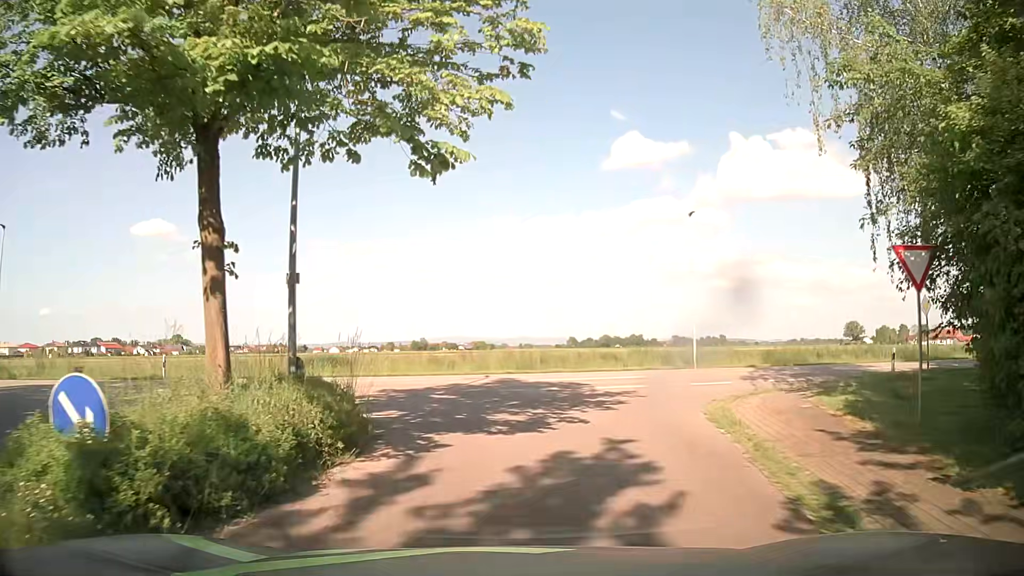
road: residential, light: Day
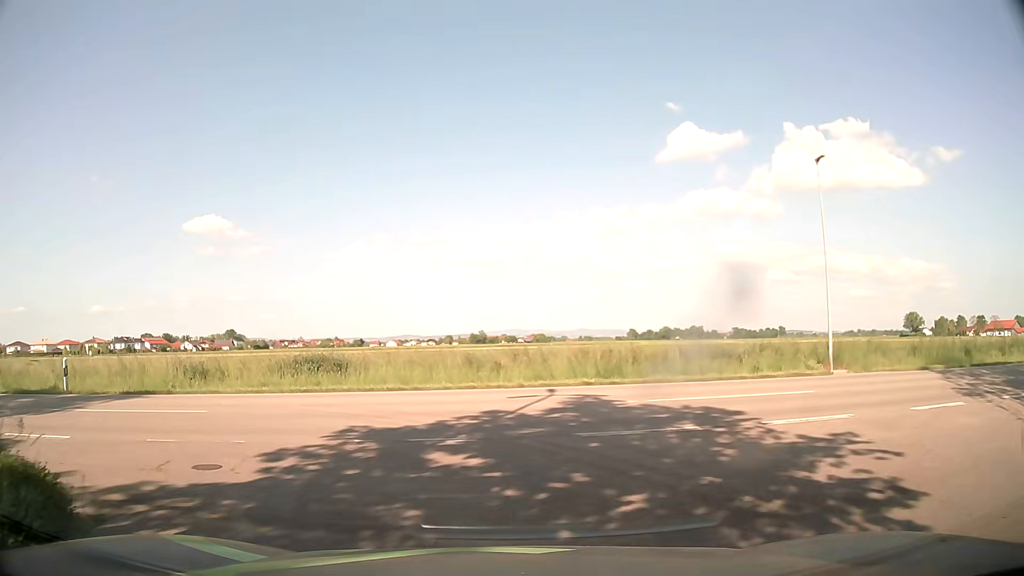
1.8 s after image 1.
(-0.1, +9.6) m; -4°
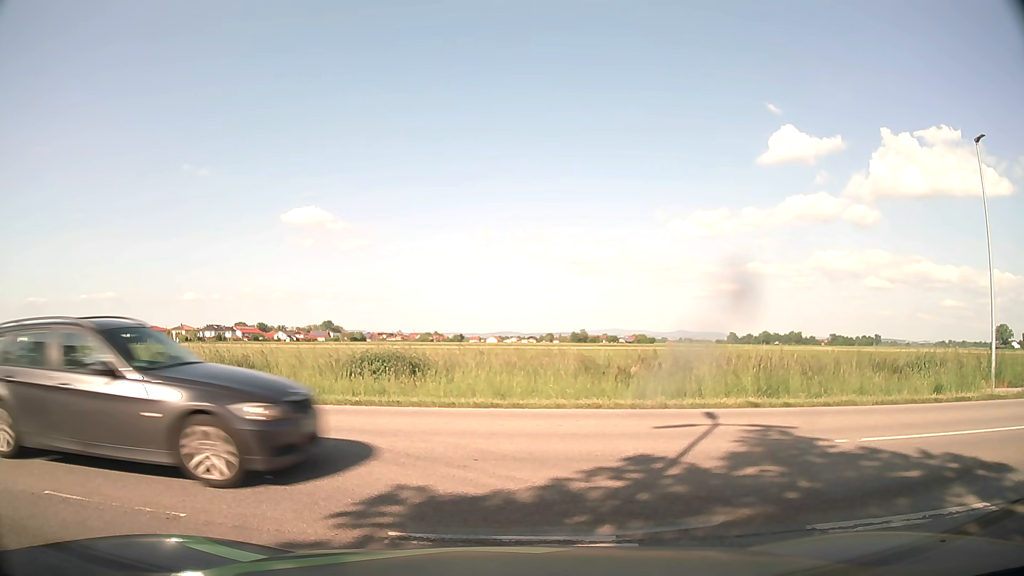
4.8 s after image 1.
(-0.4, +4.2) m; -10°
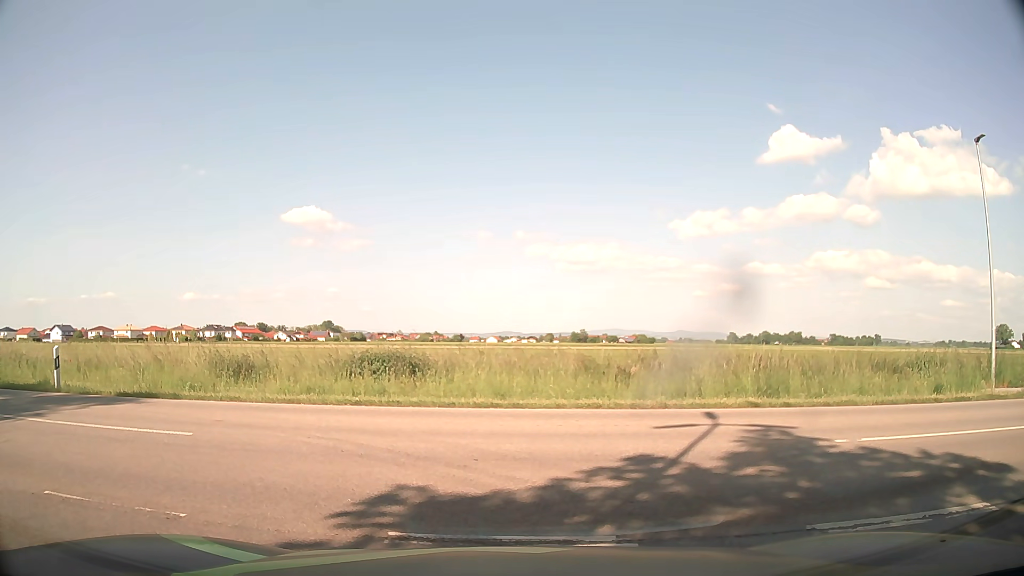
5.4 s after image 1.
(0.0, 0.0) m; 0°
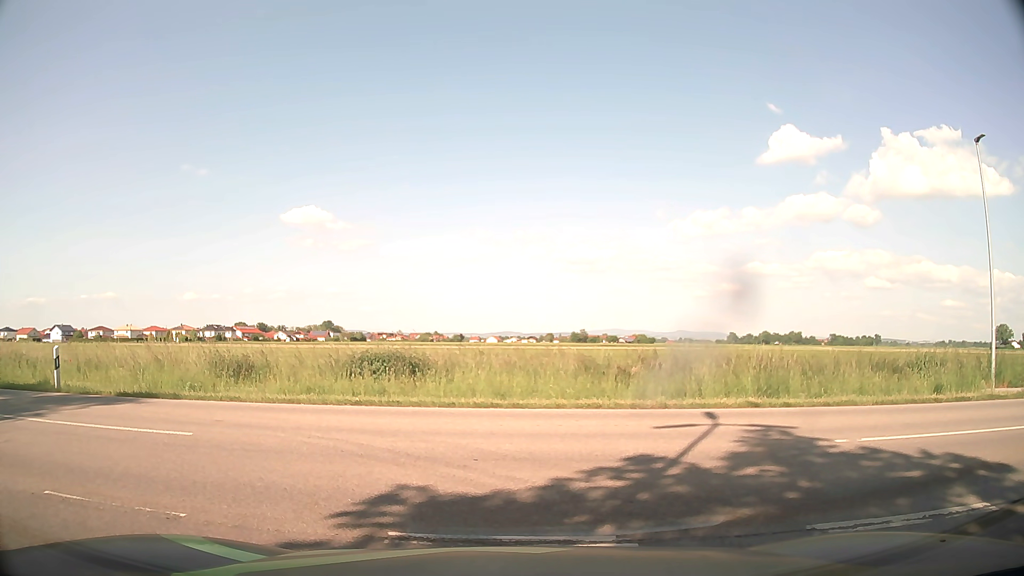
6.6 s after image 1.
(0.0, 0.0) m; 0°
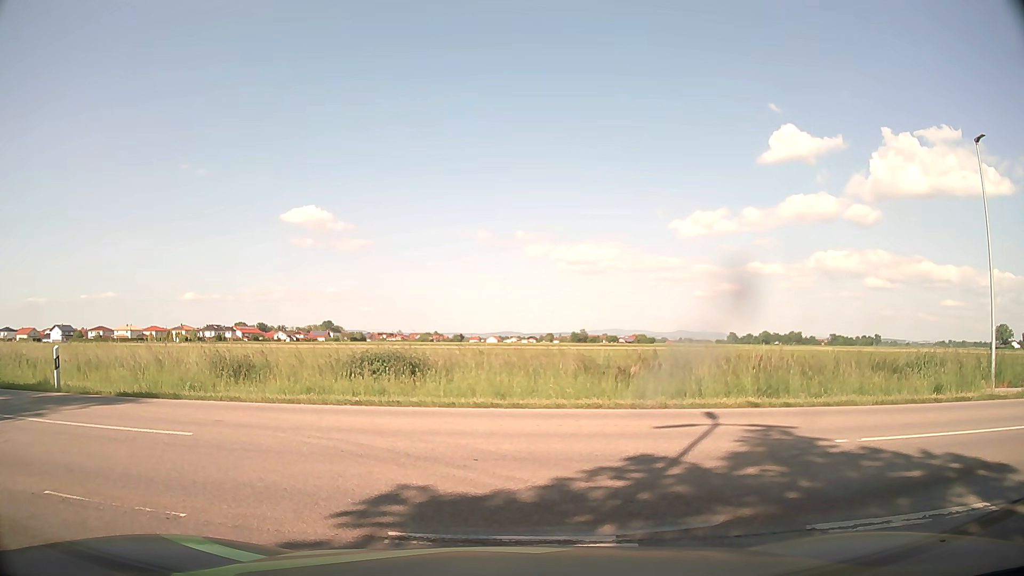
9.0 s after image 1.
(0.0, 0.0) m; 0°
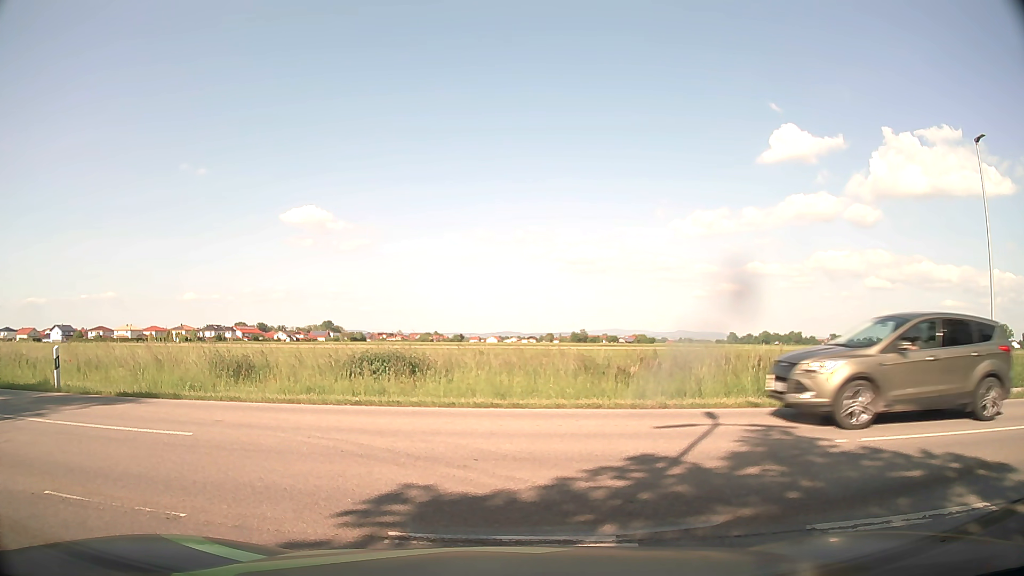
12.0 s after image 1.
(0.0, 0.0) m; 0°
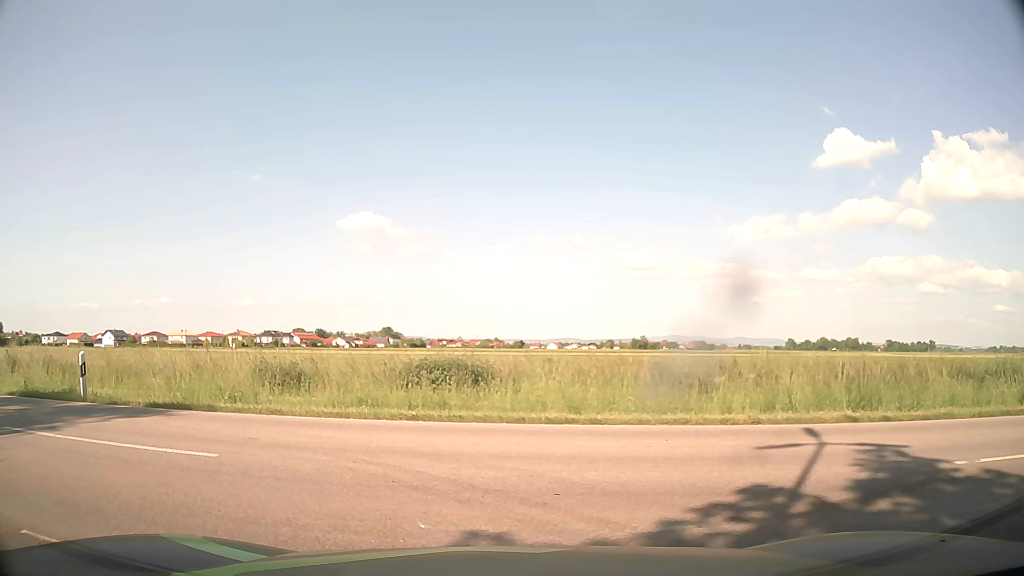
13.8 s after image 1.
(0.0, +1.4) m; -5°
